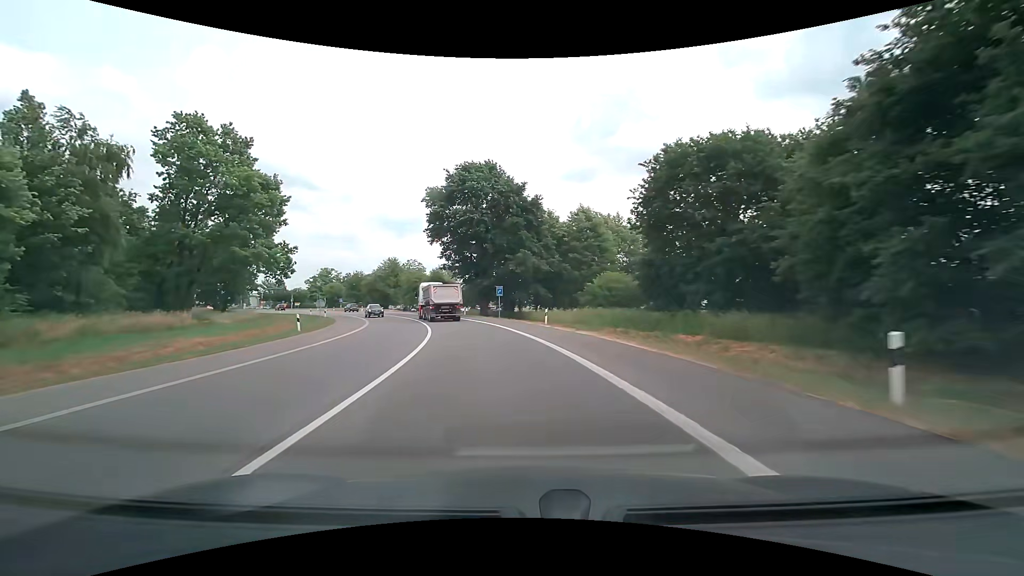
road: motorway_link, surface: asphalt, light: Day
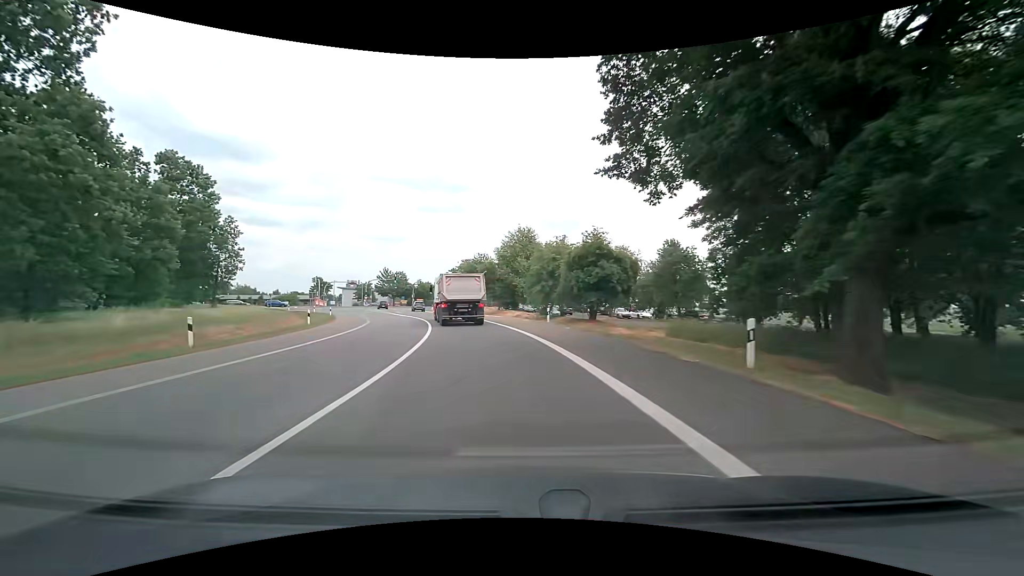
(-7.5, +46.7) m; -18°
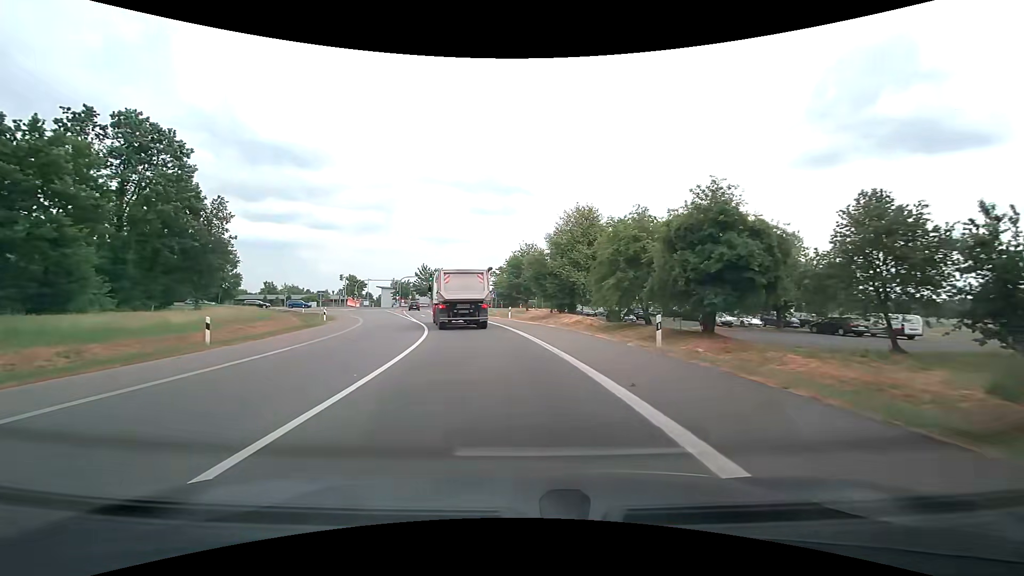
(-0.8, +16.0) m; -5°
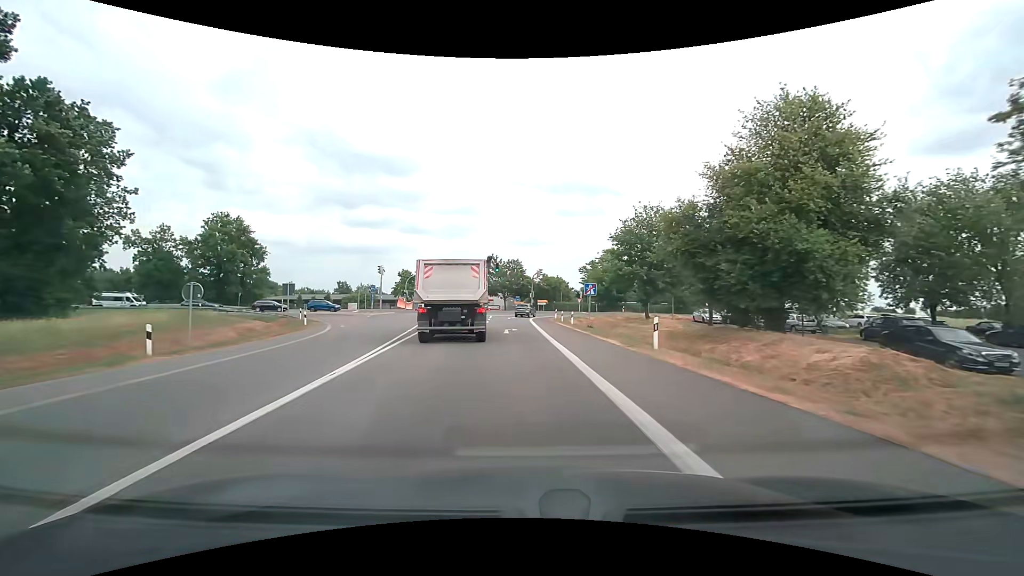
(-2.6, +28.3) m; -10°
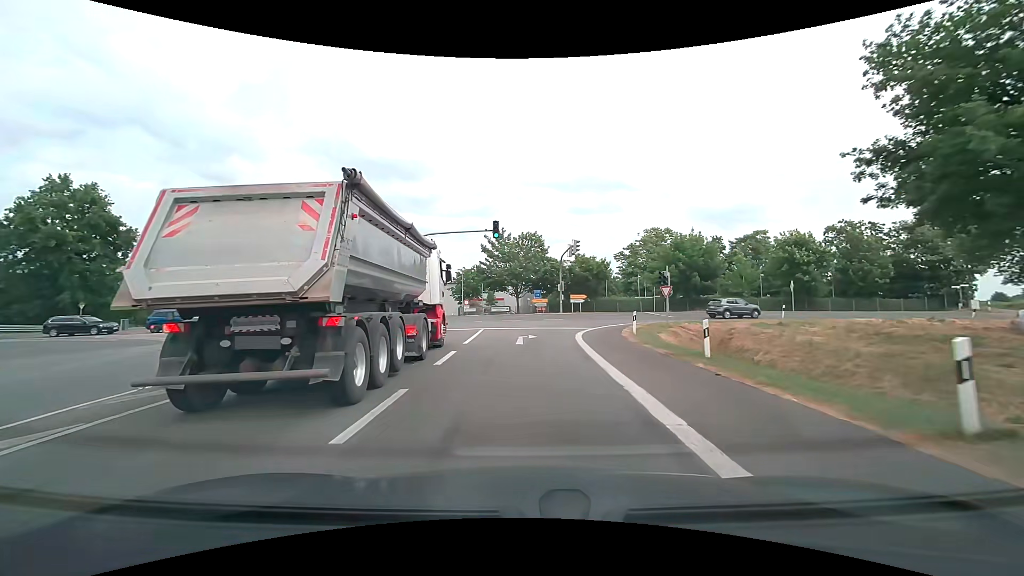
(-0.9, +32.6) m; -2°
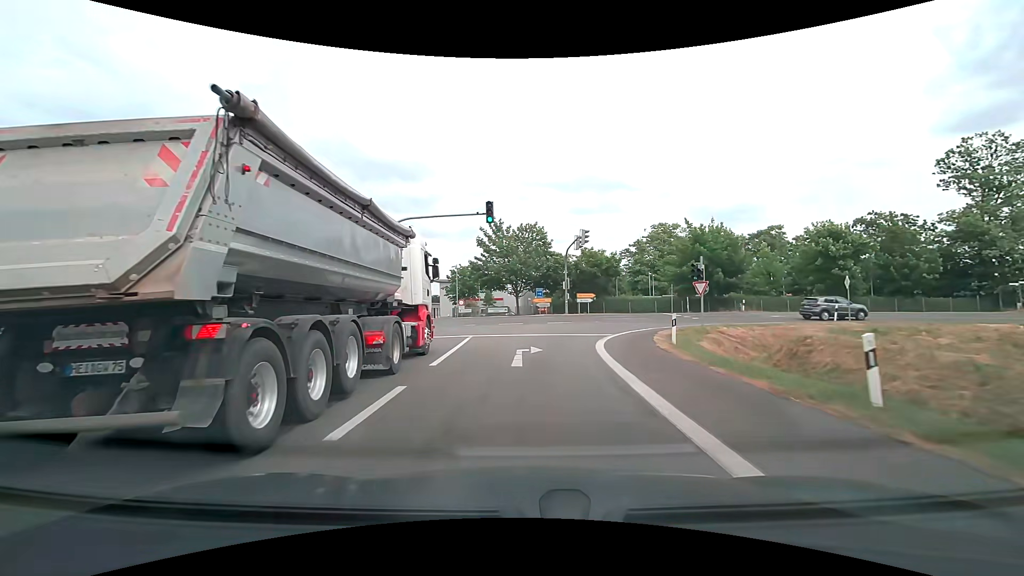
(0.0, +6.0) m; 0°
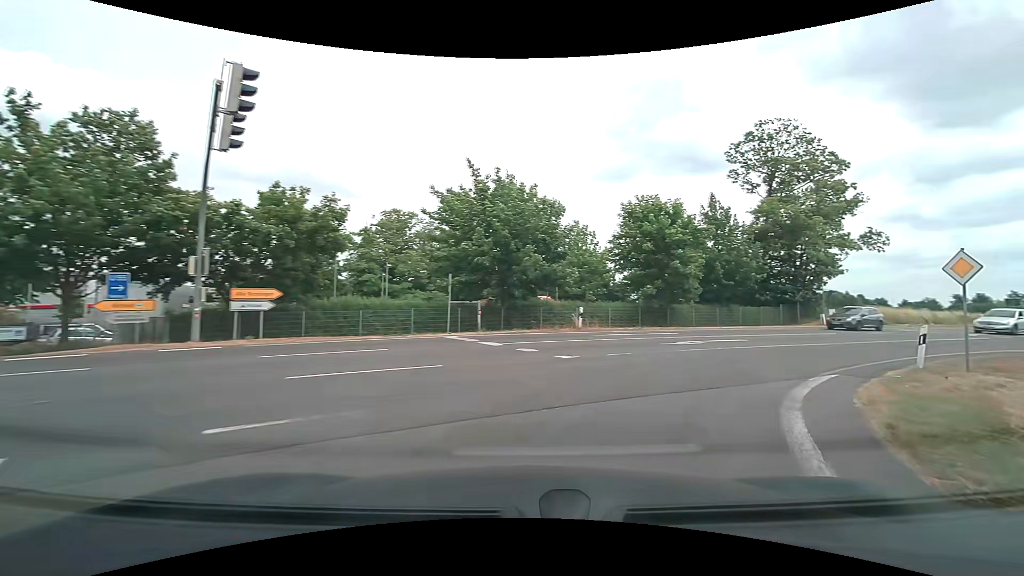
(+3.4, +25.6) m; +30°
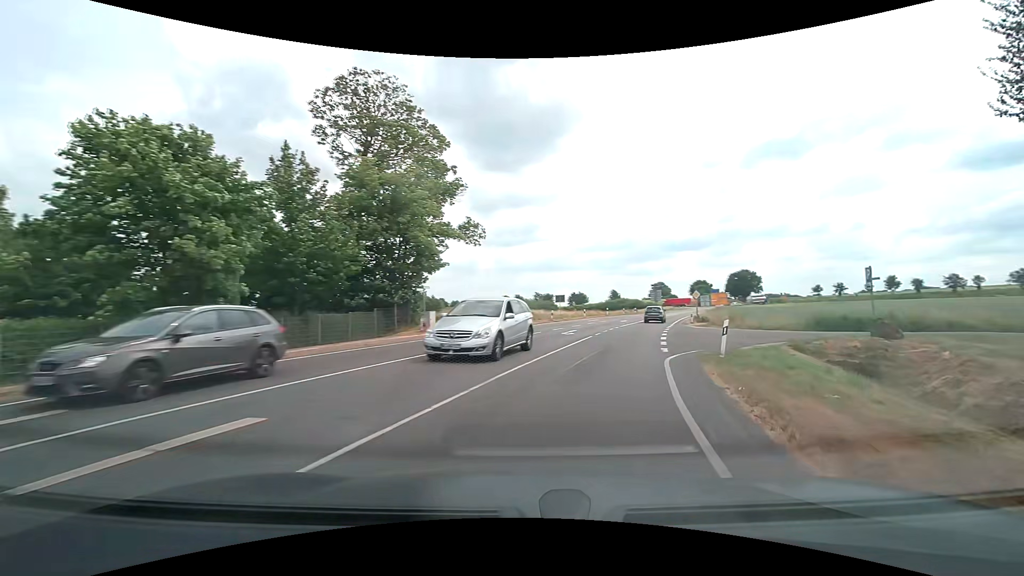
(+5.8, +13.6) m; +44°
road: secondary
(+1, +10) (+4, +20) (+6, +29) (+9, +39) (+12, +48) (+16, +58) (+19, +67) (+23, +76) (+27, +86) (+31, +95) m
